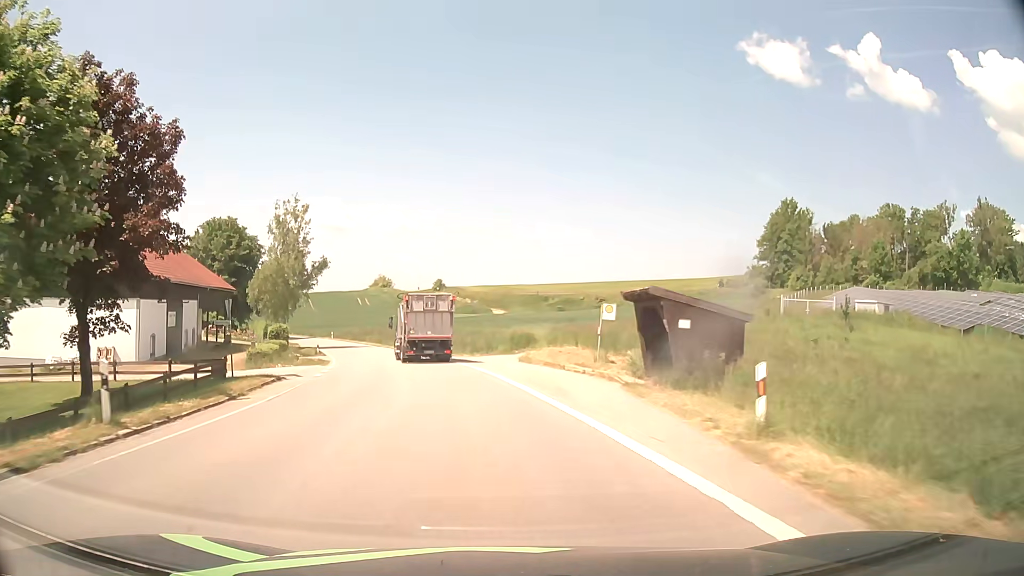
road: tertiary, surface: asphalt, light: Day
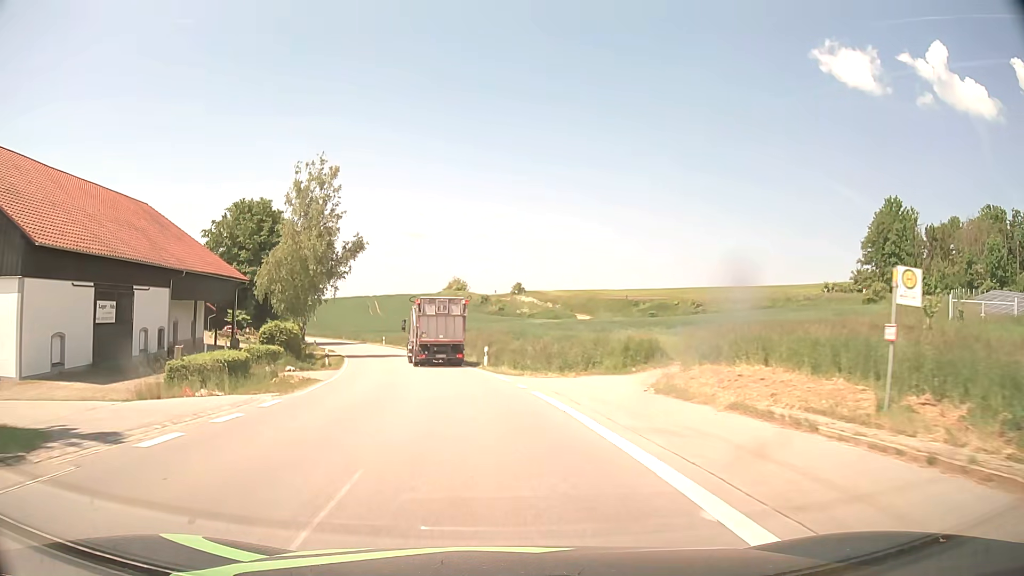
(-1.0, +16.8) m; -6°
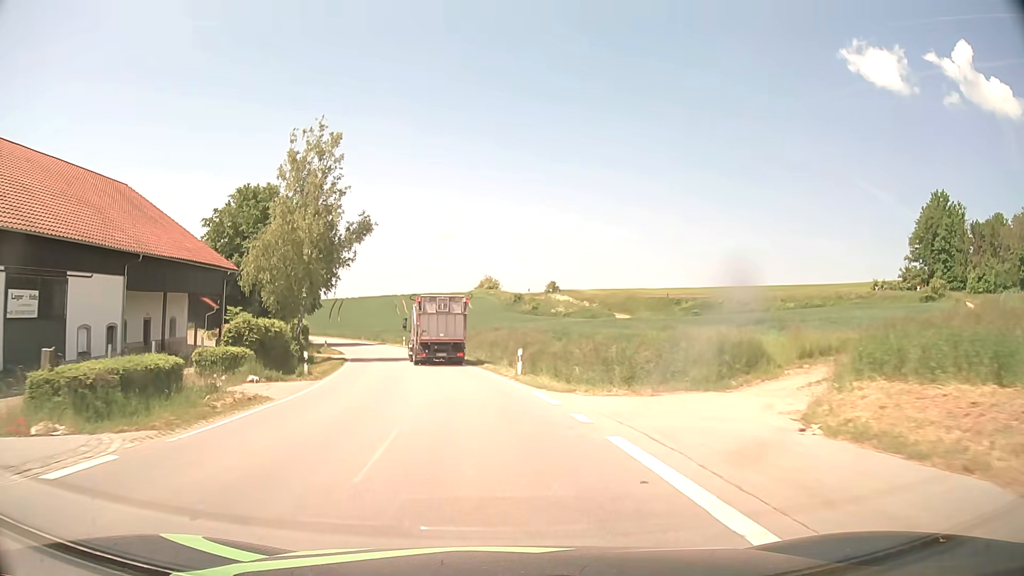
(-0.2, +8.5) m; -3°
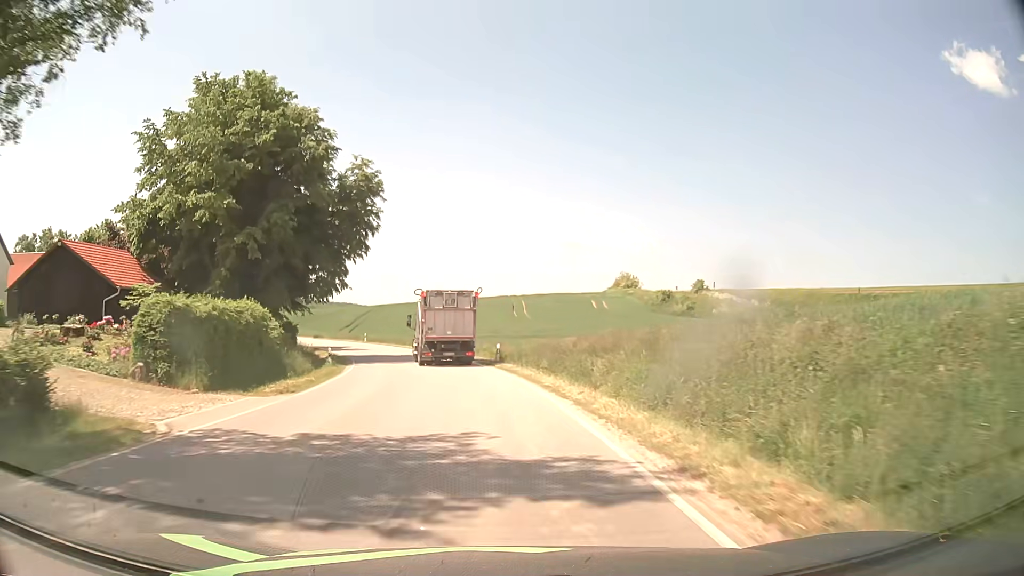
(-3.3, +34.9) m; -11°
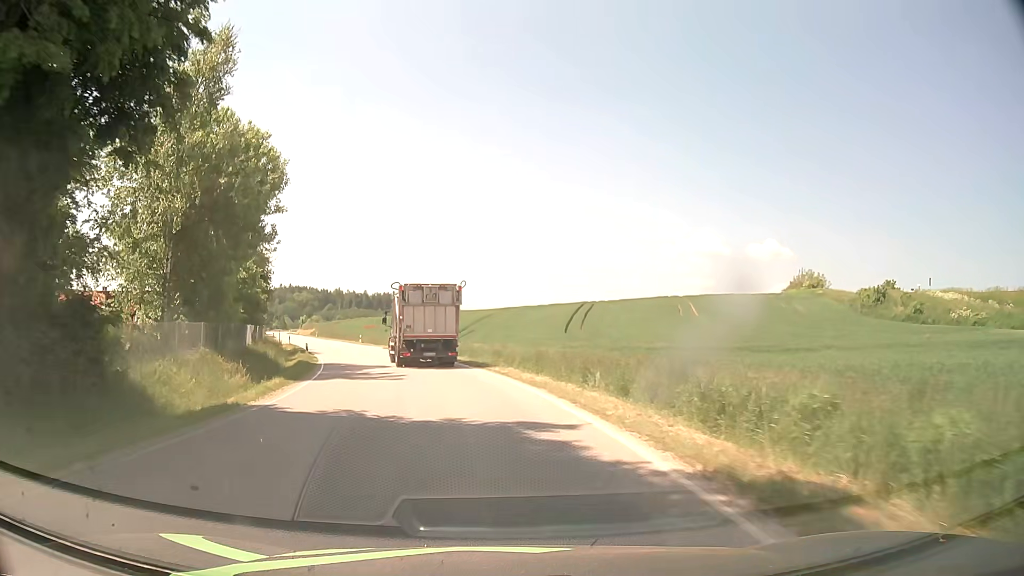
(-3.2, +34.4) m; -12°
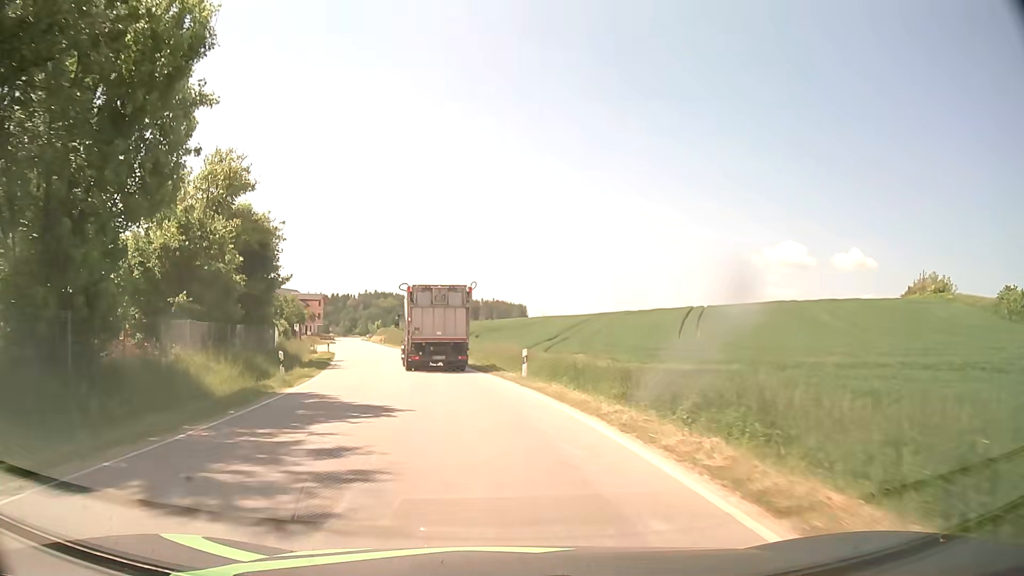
(-1.1, +16.8) m; -7°
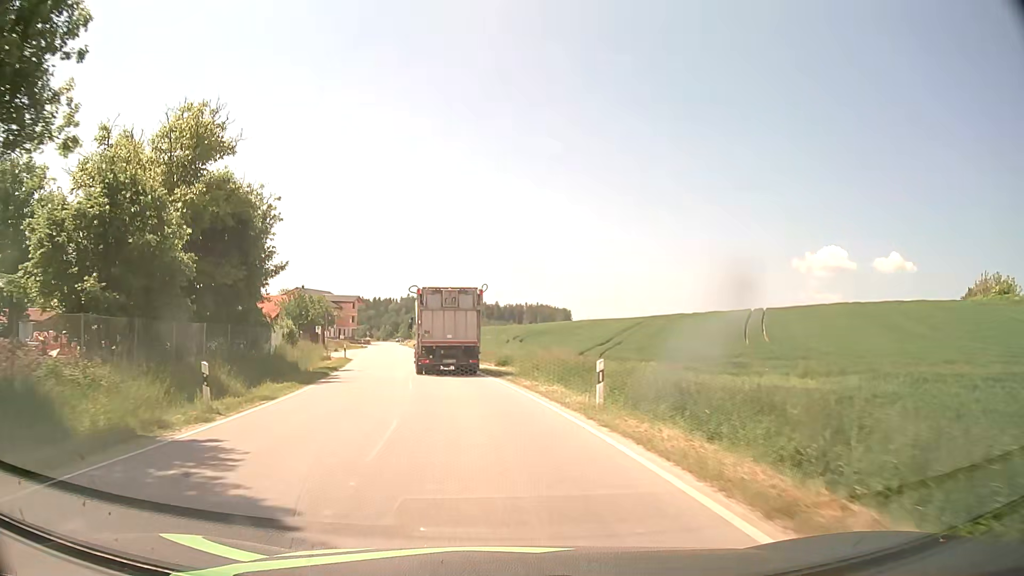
(-0.3, +8.5) m; -4°
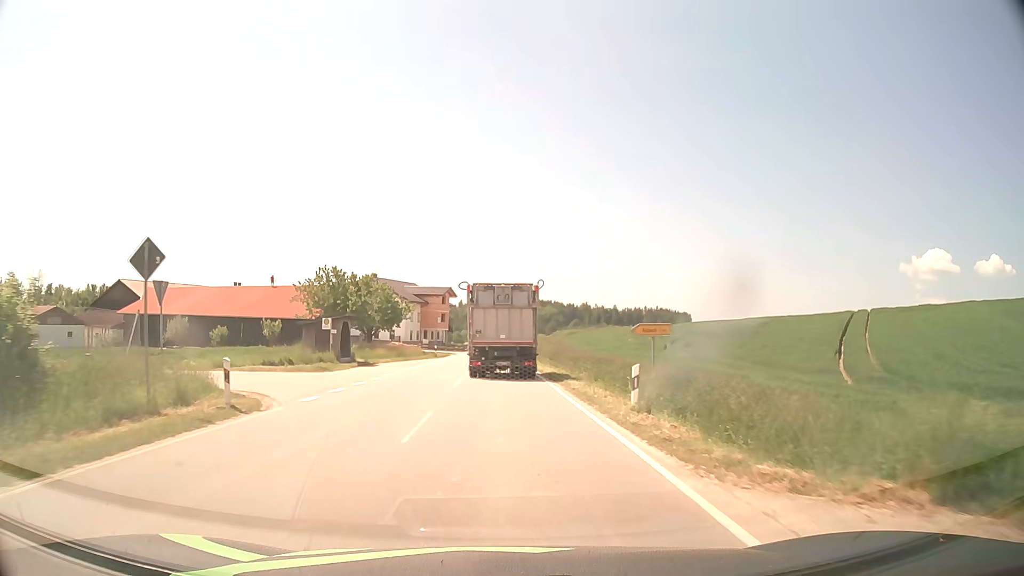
(-3.5, +34.4) m; -10°
(0, +10) (0, +20) (0, +30) (-1, +40) (-1, +50) (-1, +60) (-1, +70) (-1, +80) (-1, +90) (-2, +100) m
